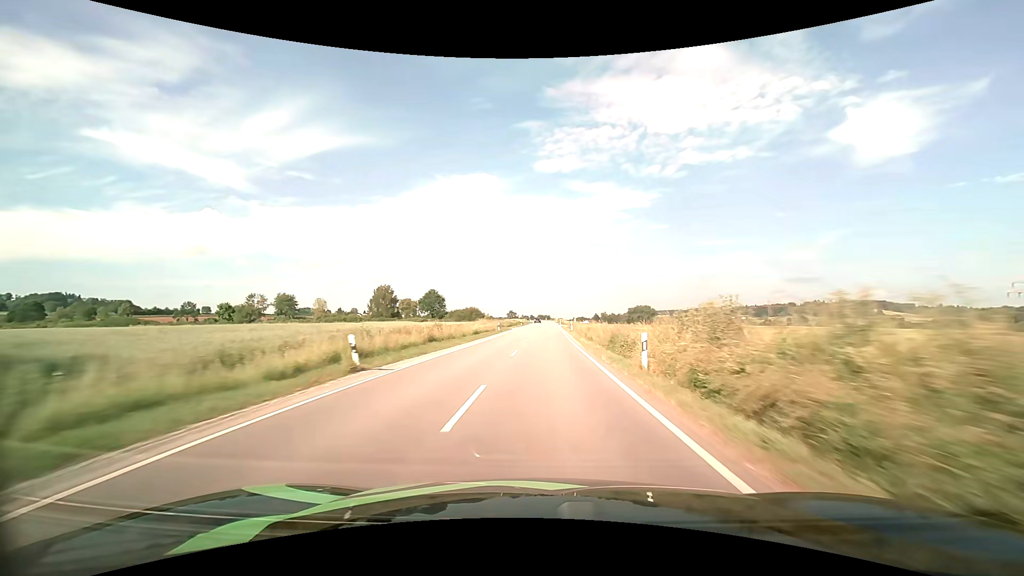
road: secondary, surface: asphalt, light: Day
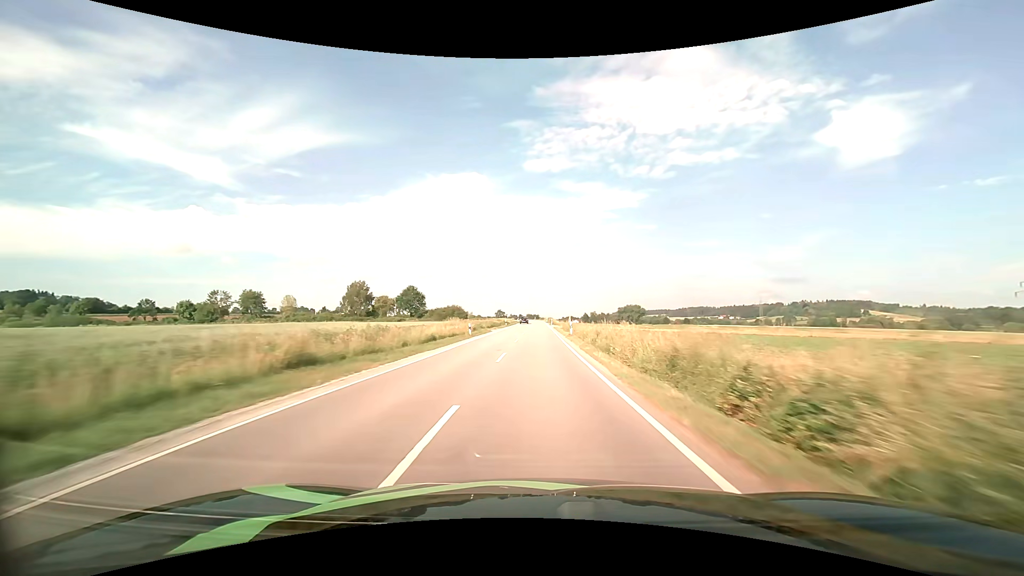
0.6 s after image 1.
(+0.2, +14.3) m; +1°
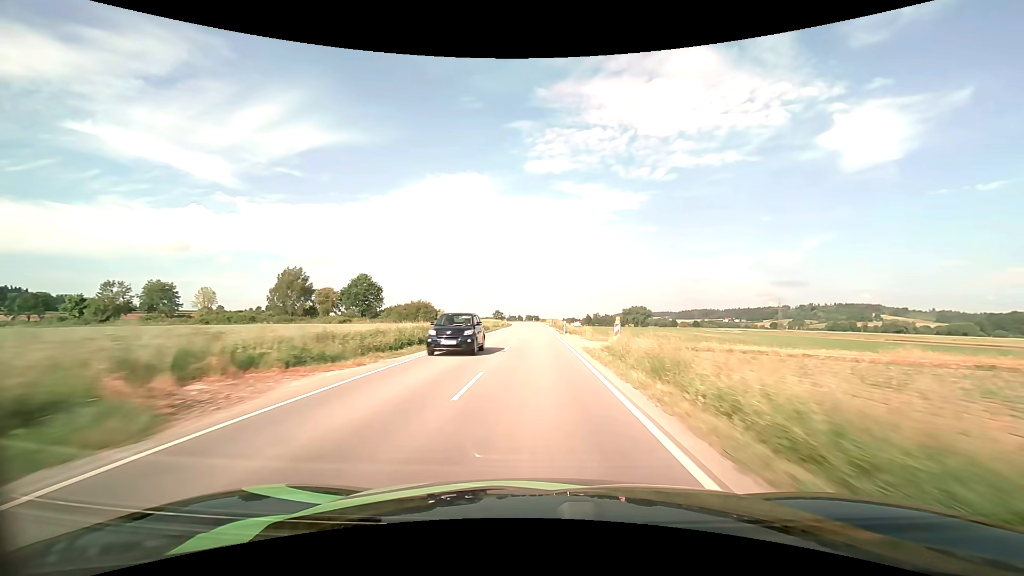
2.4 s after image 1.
(+0.3, +43.9) m; 0°
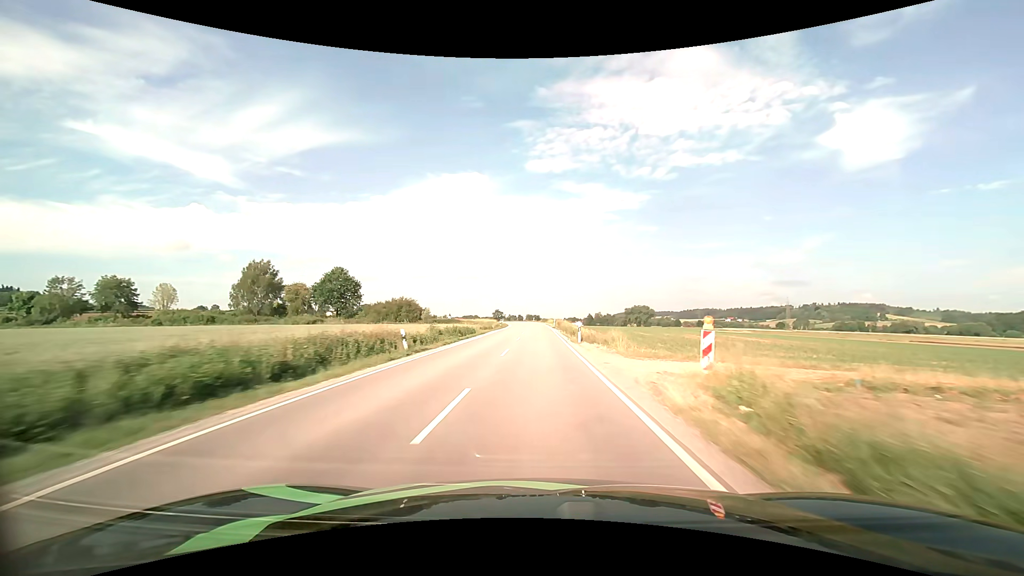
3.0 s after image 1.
(0.0, +14.7) m; 0°
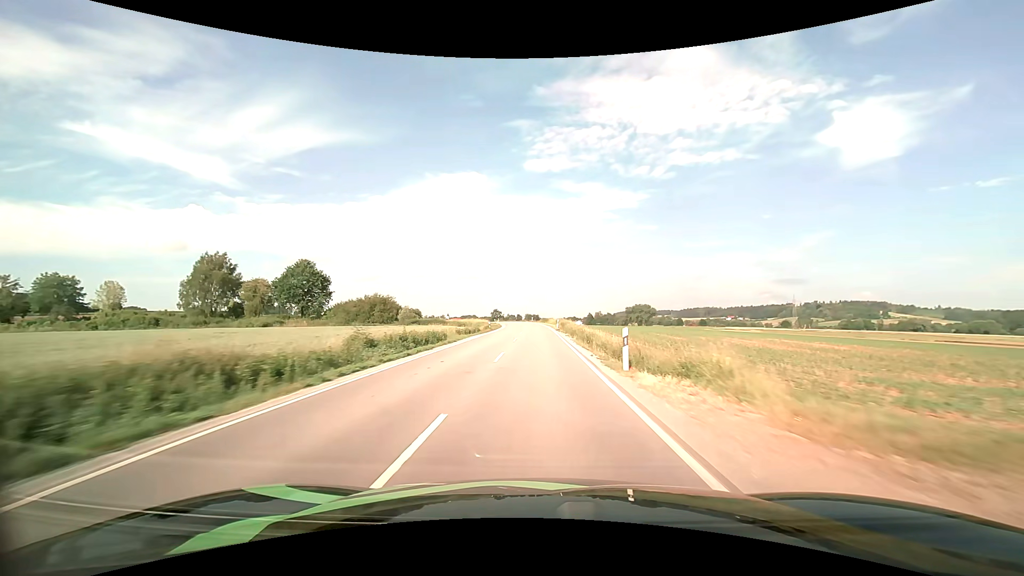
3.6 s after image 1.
(0.0, +14.5) m; 0°
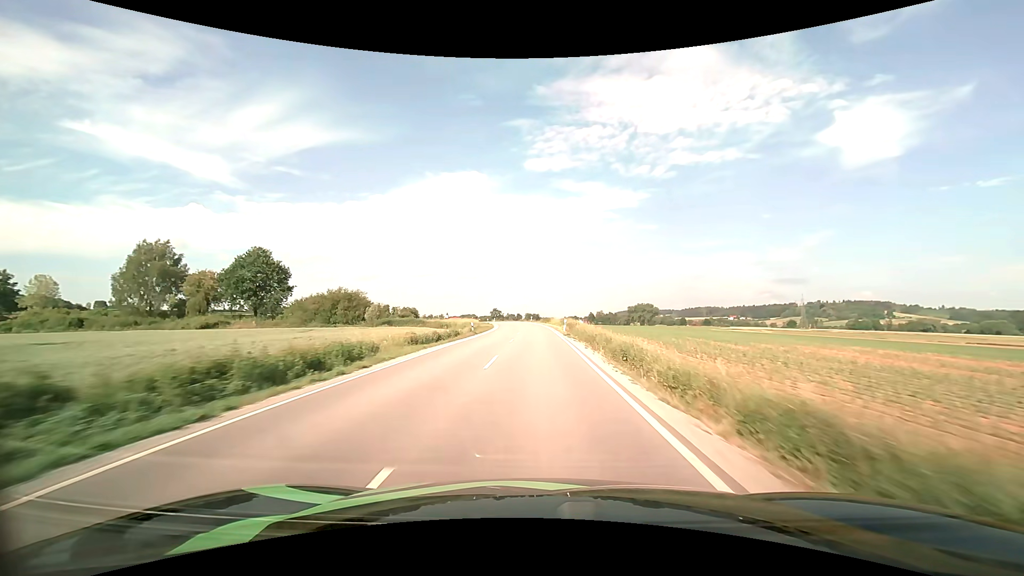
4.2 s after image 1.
(0.0, +14.4) m; 0°
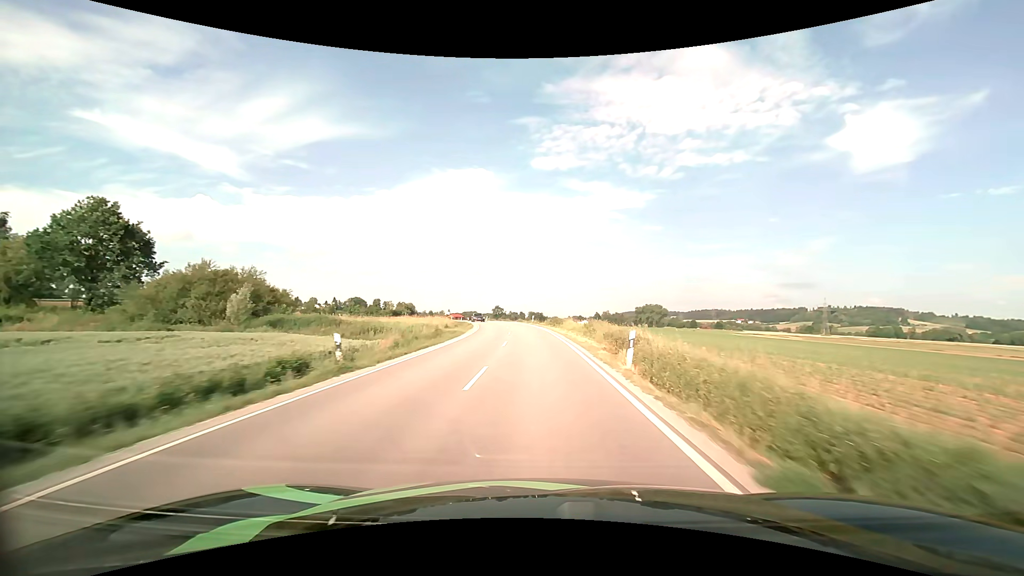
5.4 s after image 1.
(-0.1, +27.4) m; 0°
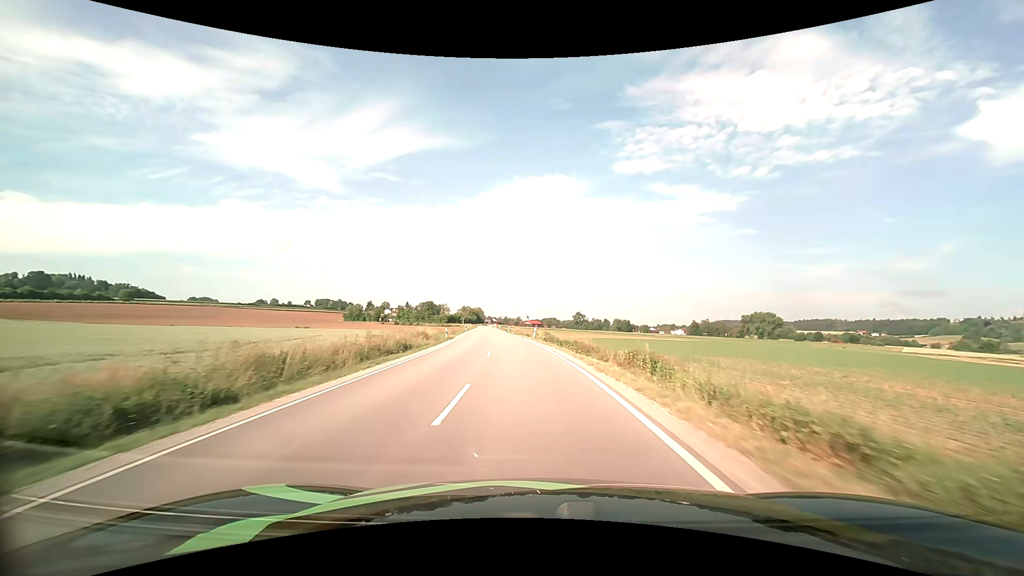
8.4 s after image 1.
(-3.1, +62.8) m; -9°
(0, +10) (-1, +20) (-2, +30) (-3, +40) (-4, +50) (-5, +60) (-6, +70) (-8, +80) (-9, +90) (-10, +99) m
